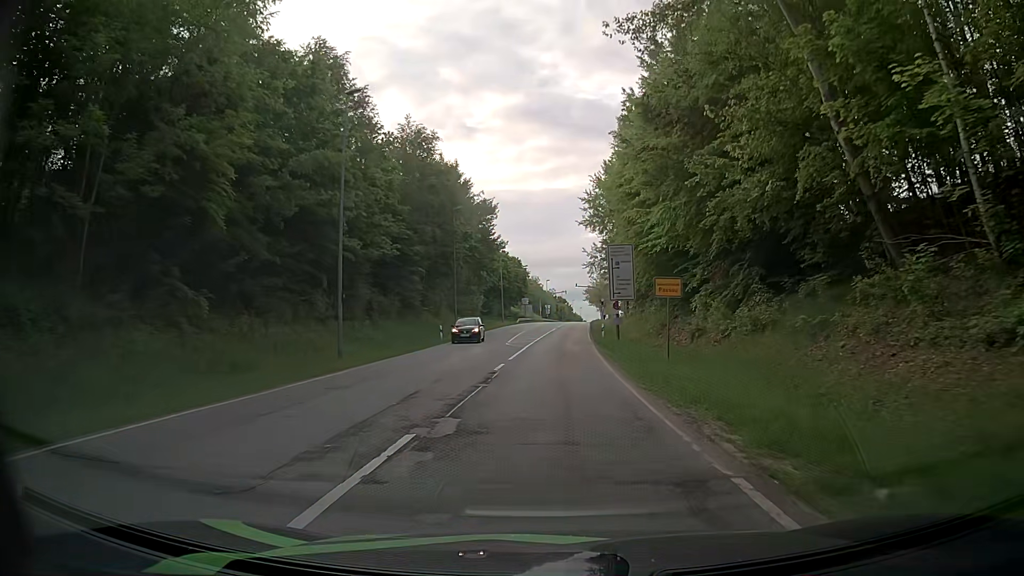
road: secondary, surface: asphalt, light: Day
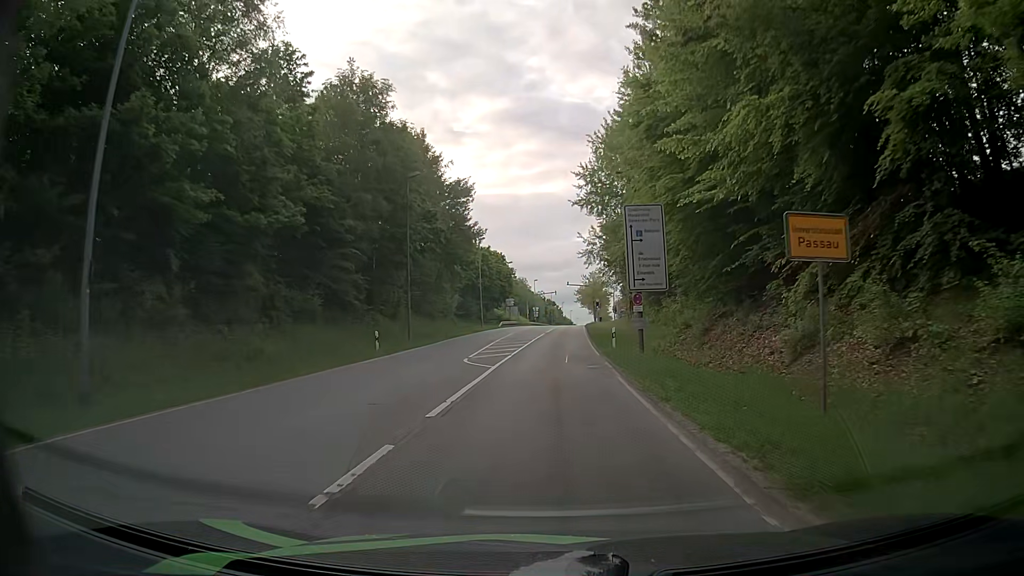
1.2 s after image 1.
(0.0, +14.0) m; 0°
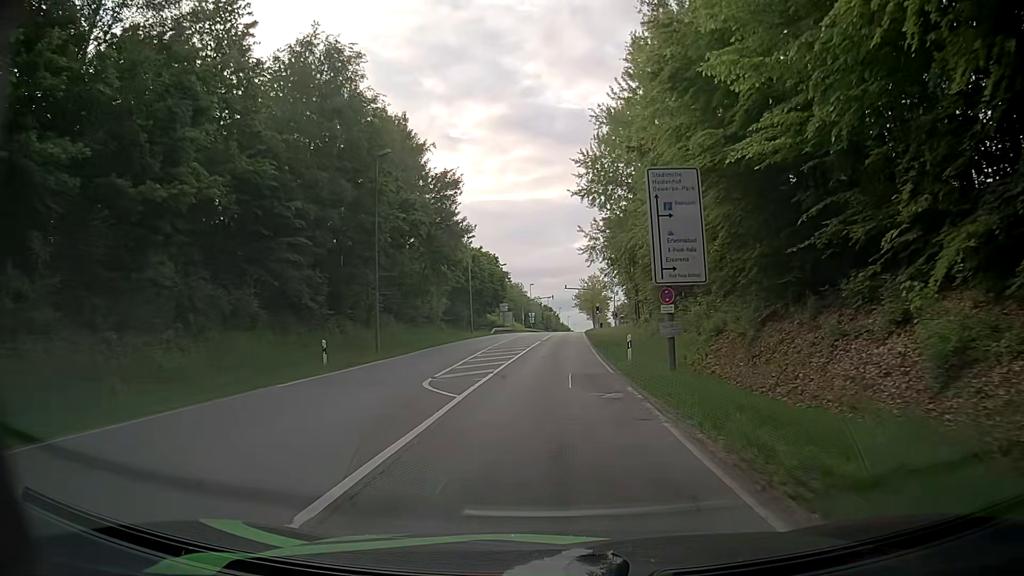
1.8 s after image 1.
(0.0, +6.8) m; +1°
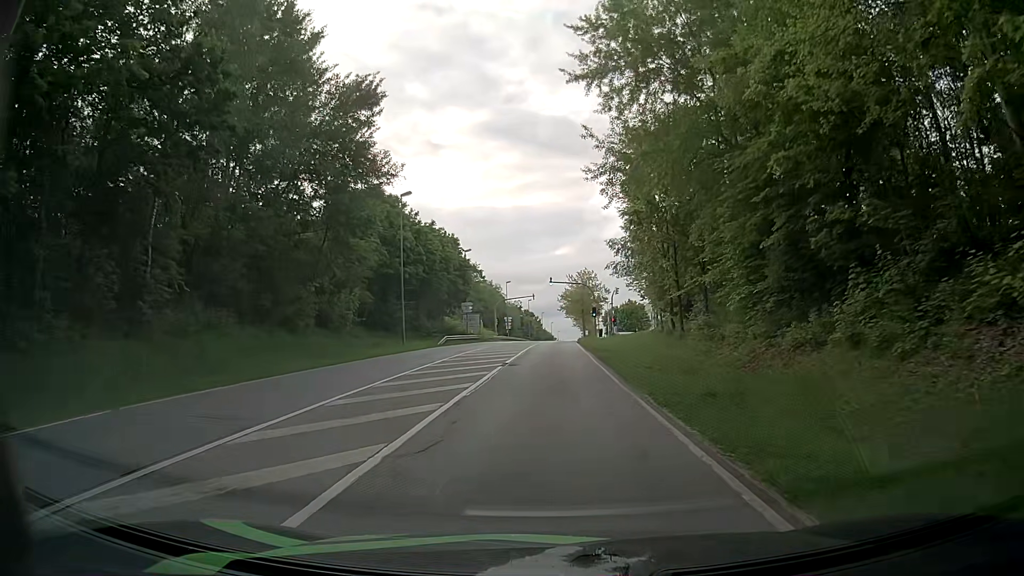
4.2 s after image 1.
(+0.1, +25.6) m; +1°
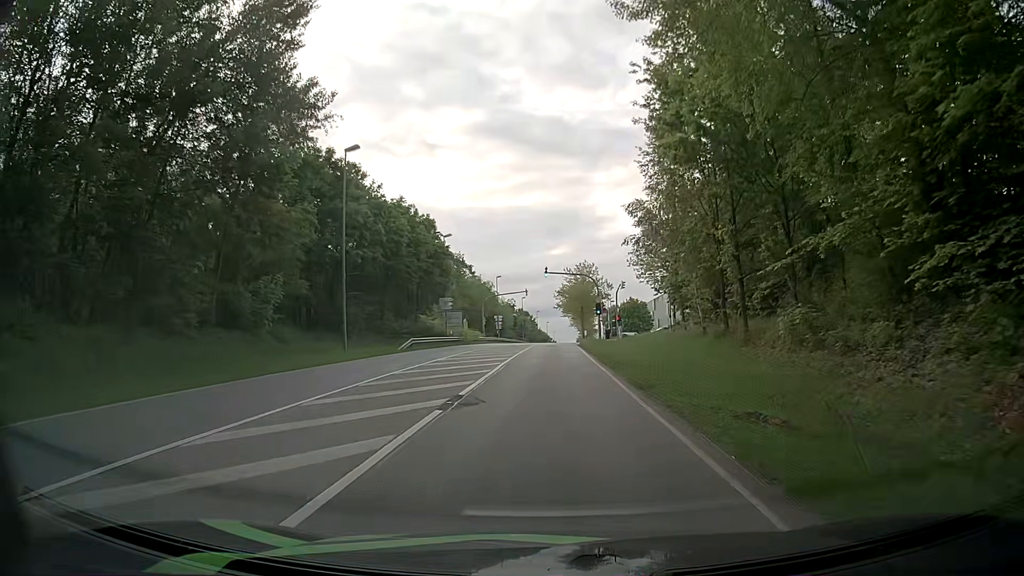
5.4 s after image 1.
(+0.1, +12.0) m; 0°
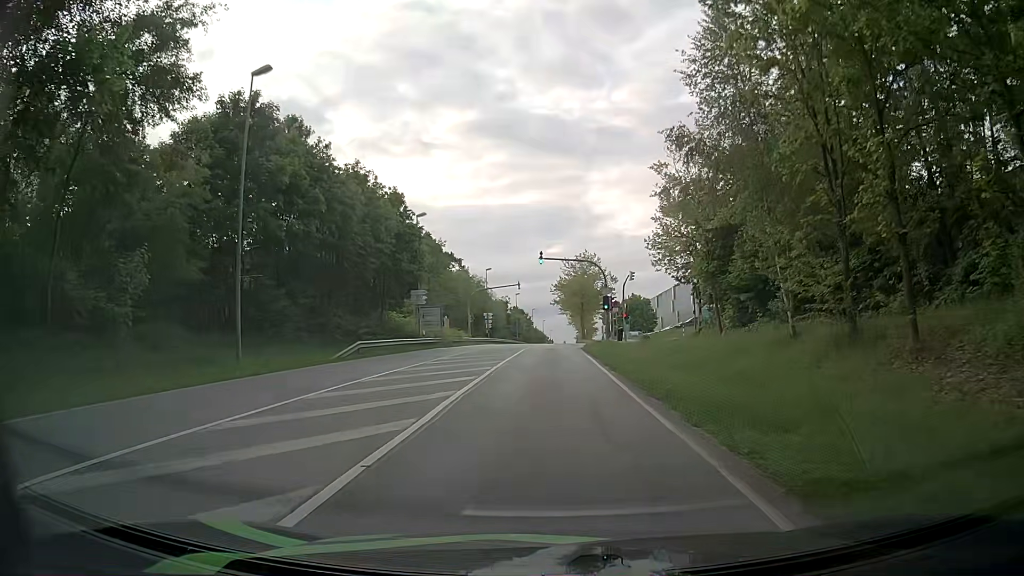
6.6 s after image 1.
(+0.2, +11.2) m; +2°
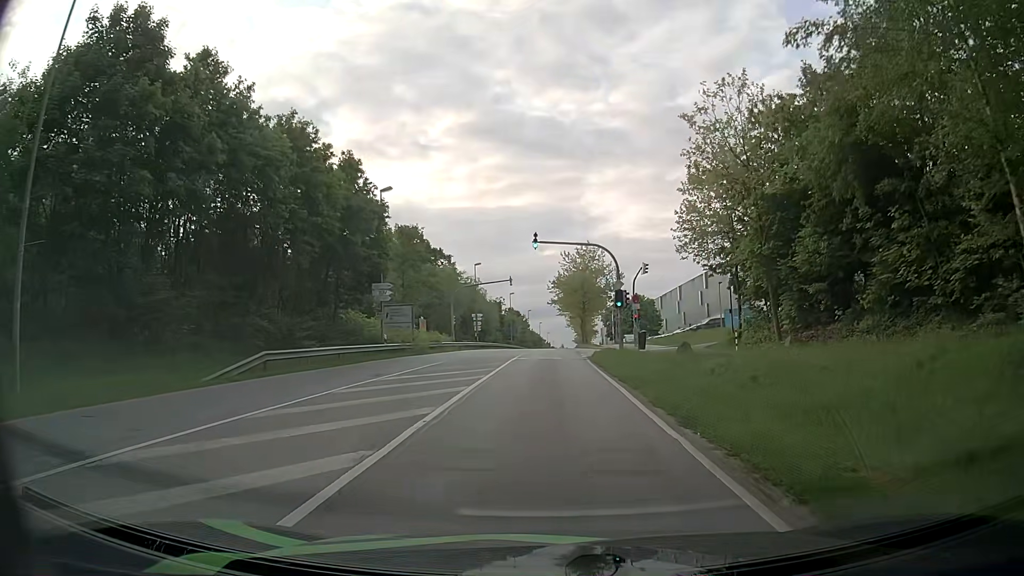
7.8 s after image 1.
(-0.1, +10.5) m; 0°
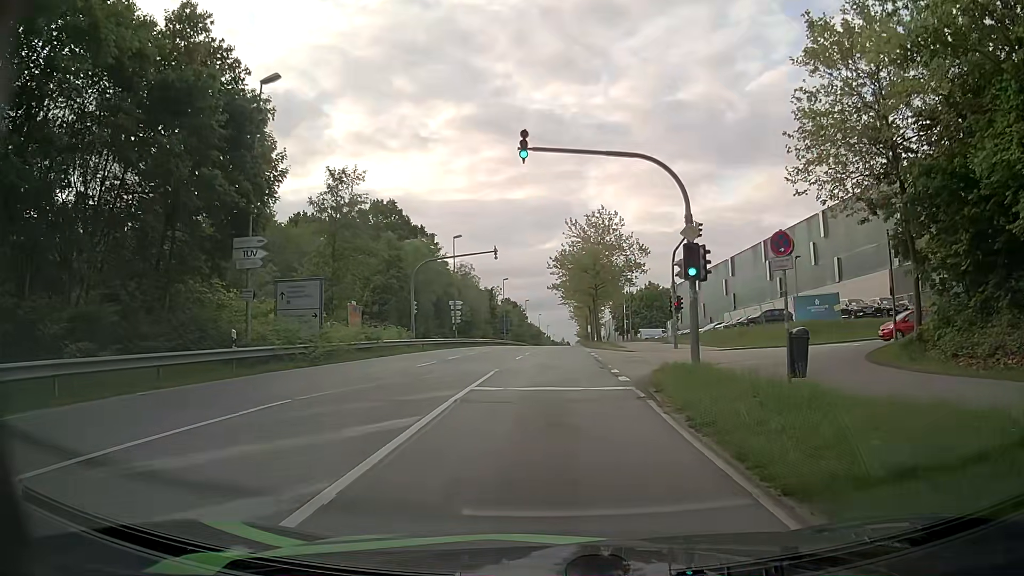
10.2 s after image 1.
(-0.1, +18.4) m; -1°
(0, +10) (+1, +20) (+8, +27) (+18, +27) (+28, +26) (+38, +25) (+48, +25) (+58, +25) (+68, +25) (+78, +25) m
